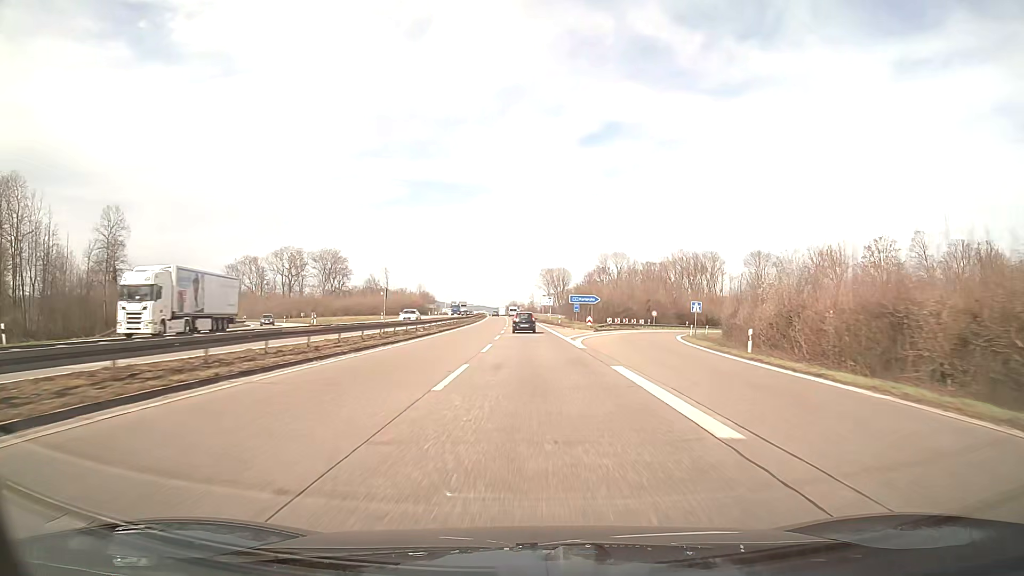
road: trunk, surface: asphalt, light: Day
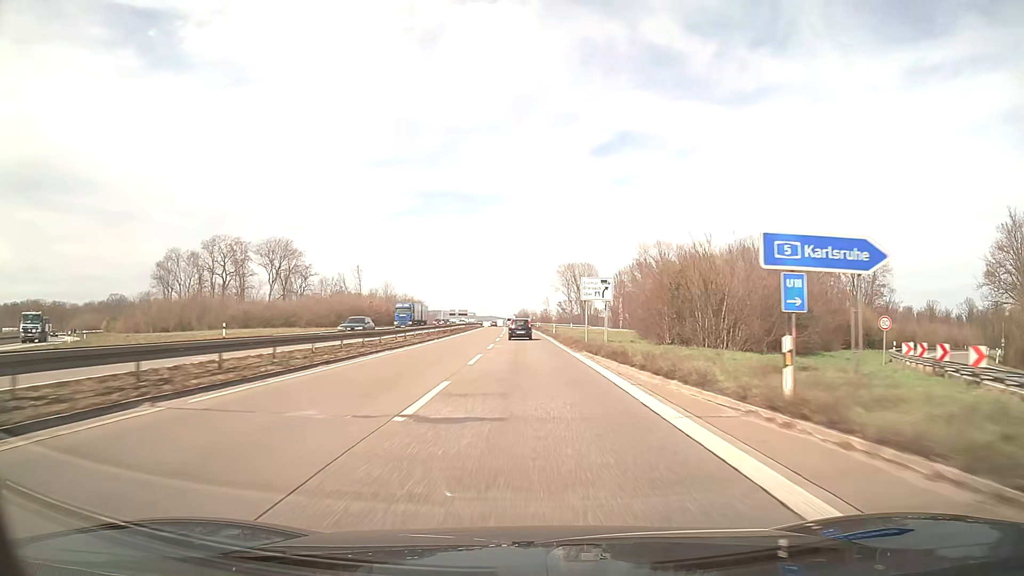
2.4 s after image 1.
(-0.5, +63.1) m; -1°
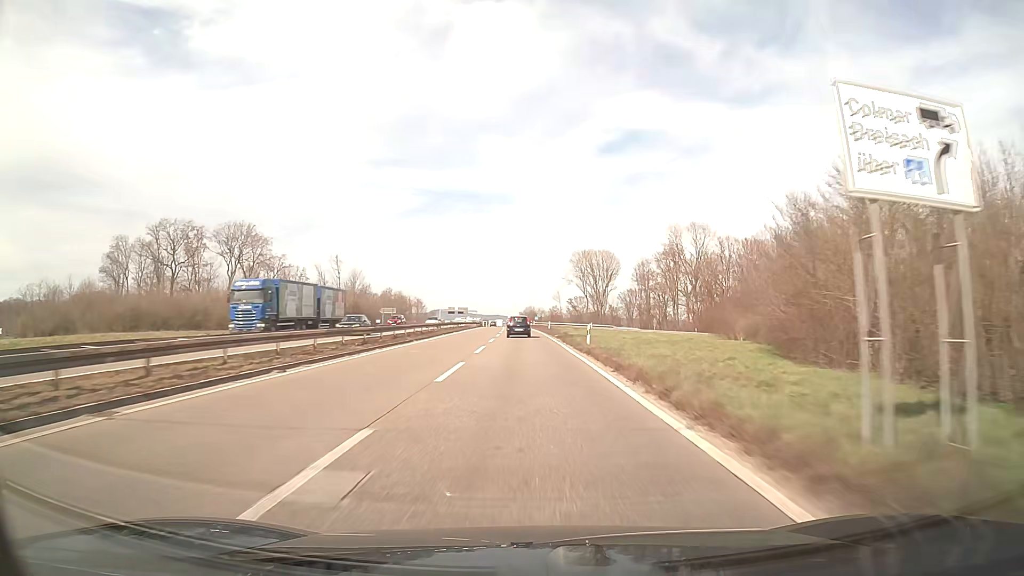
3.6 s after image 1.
(-0.1, +31.6) m; -1°
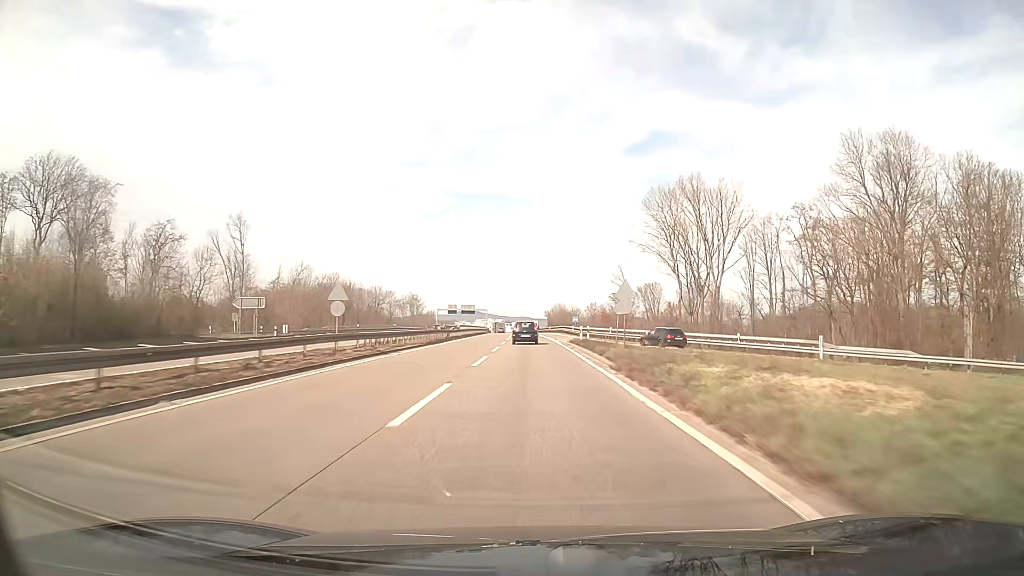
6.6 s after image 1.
(-1.2, +78.7) m; -2°
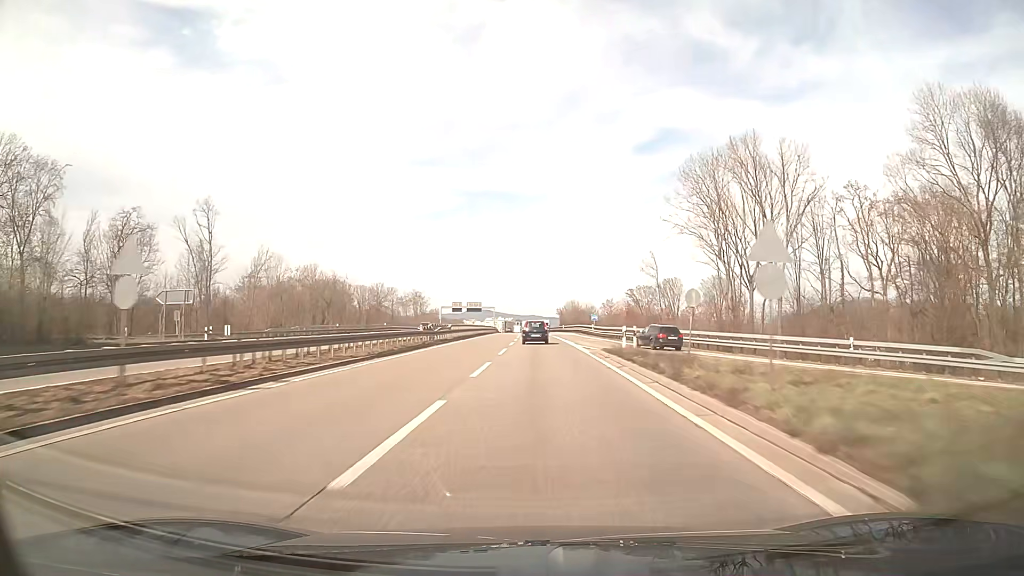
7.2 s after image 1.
(-0.1, +15.7) m; -1°
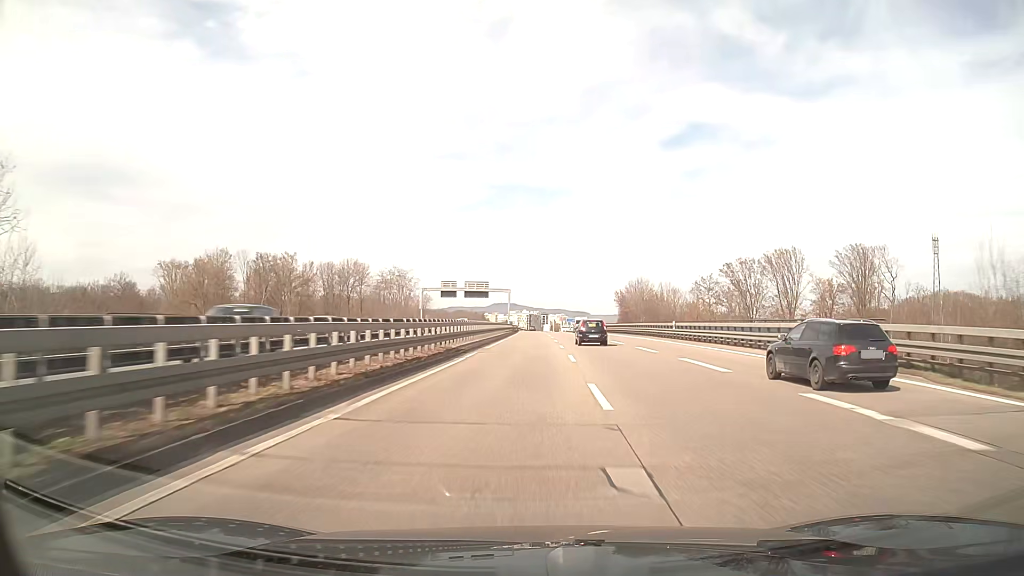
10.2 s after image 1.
(-2.5, +78.7) m; -2°
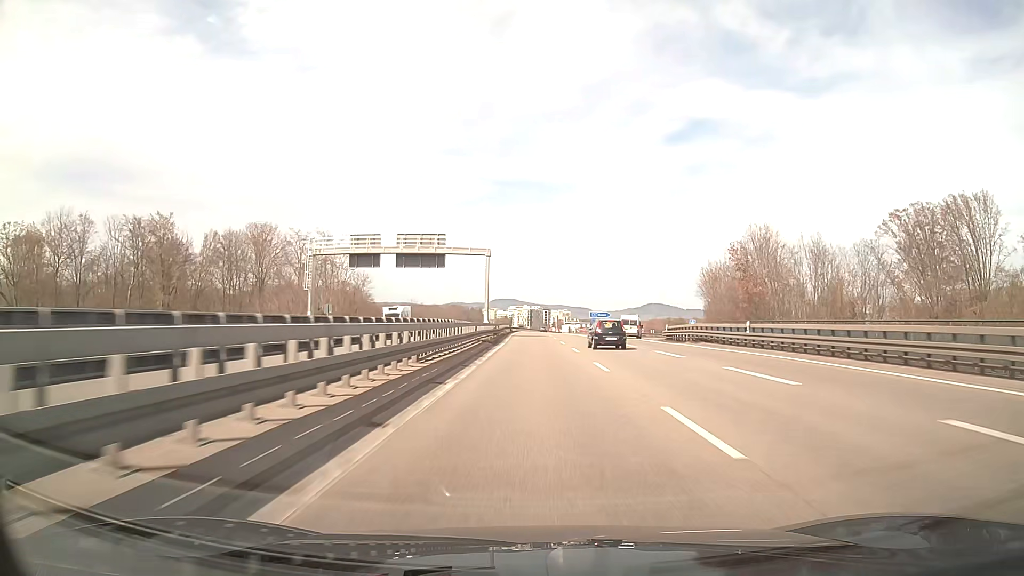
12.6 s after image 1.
(+0.1, +64.0) m; 0°
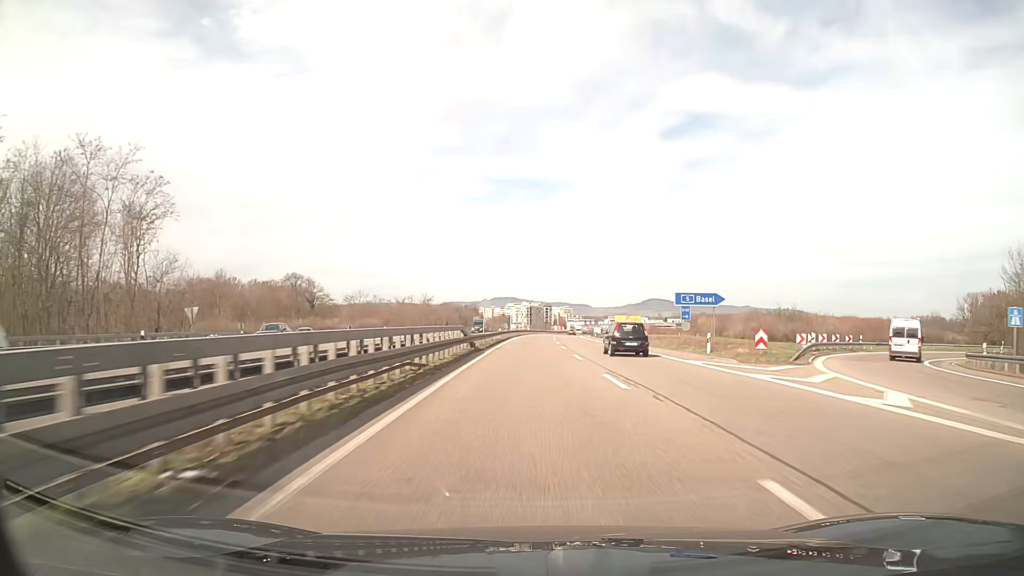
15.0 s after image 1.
(0.0, +64.9) m; 0°
(0, +10) (0, +20) (0, +30) (0, +40) (0, +50) (0, +60) (+1, +70) (+1, +80) (+1, +90) (+2, +100) m
